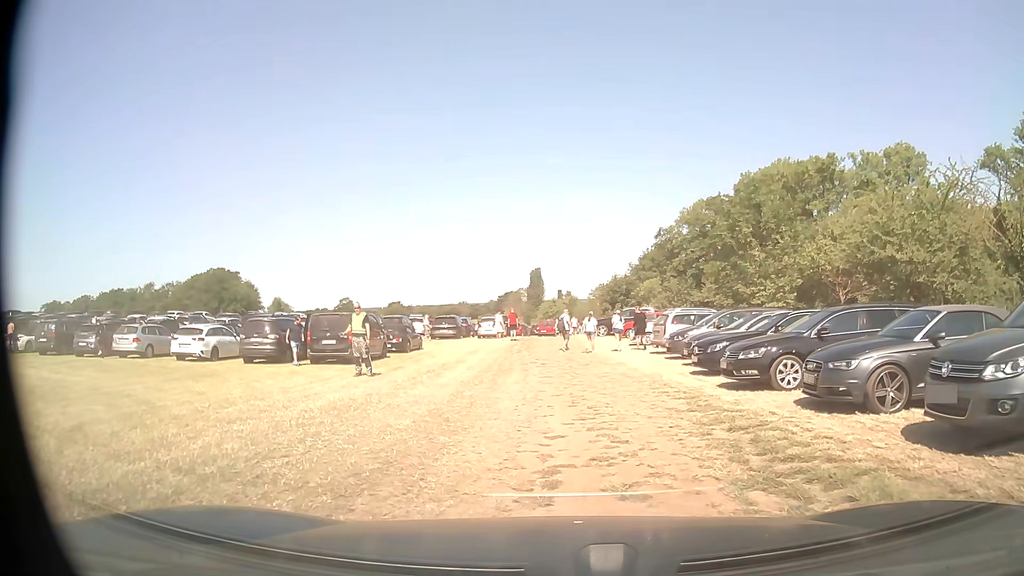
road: service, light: Day
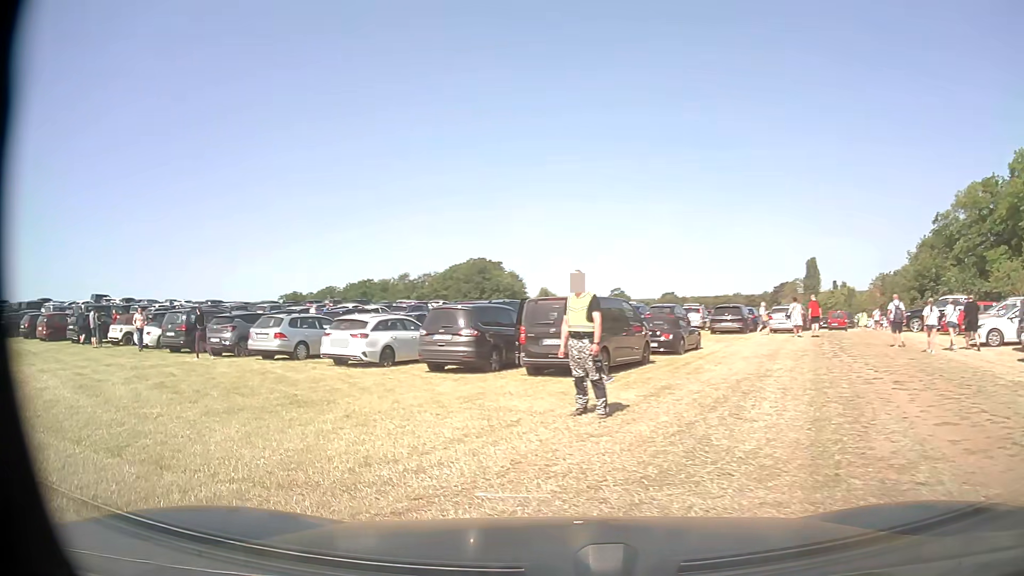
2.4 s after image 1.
(-1.1, +8.7) m; -20°
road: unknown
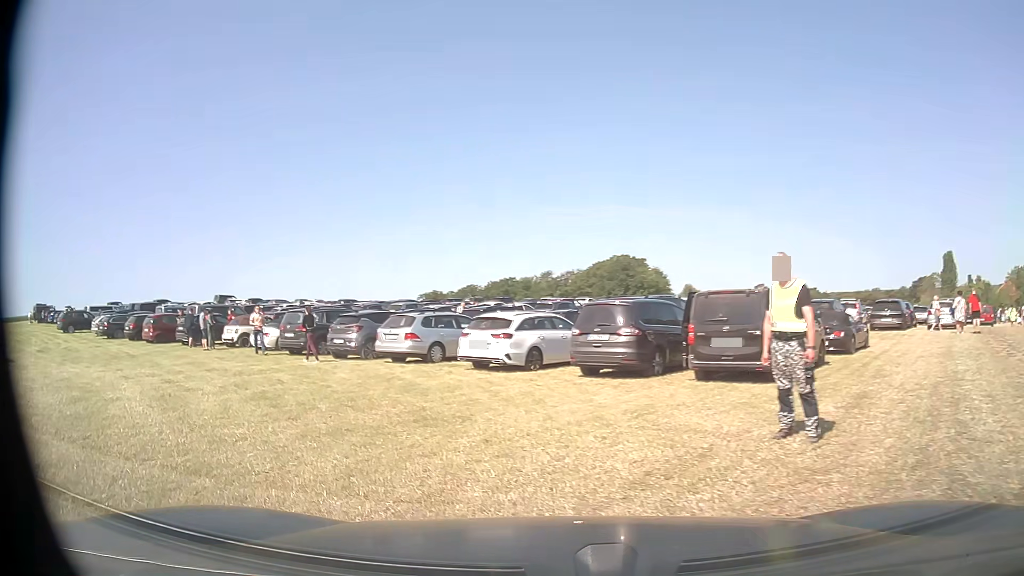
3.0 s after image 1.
(-0.3, +2.0) m; -10°
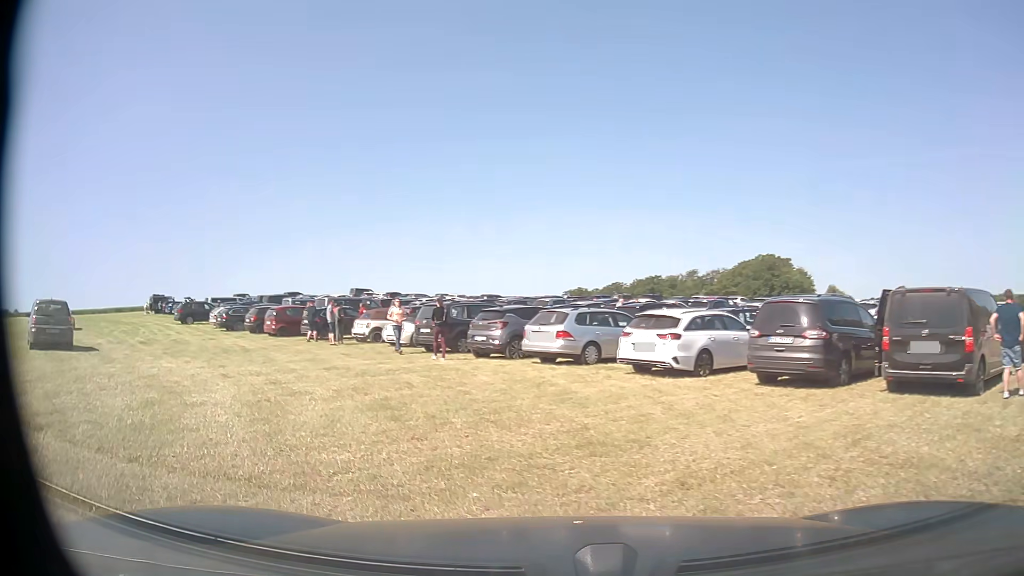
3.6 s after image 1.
(-0.4, +1.9) m; -13°
